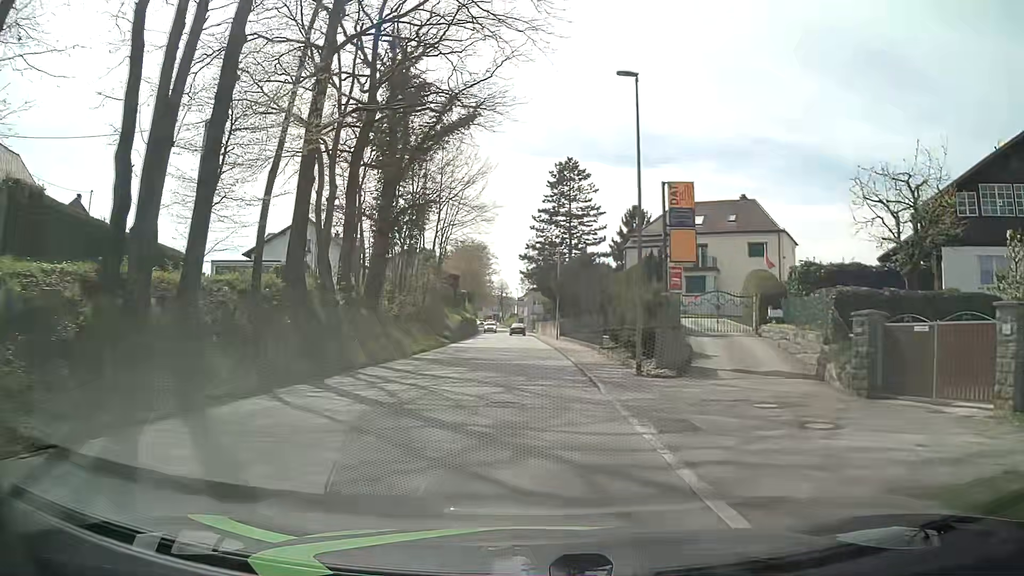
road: tertiary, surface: asphalt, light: Day
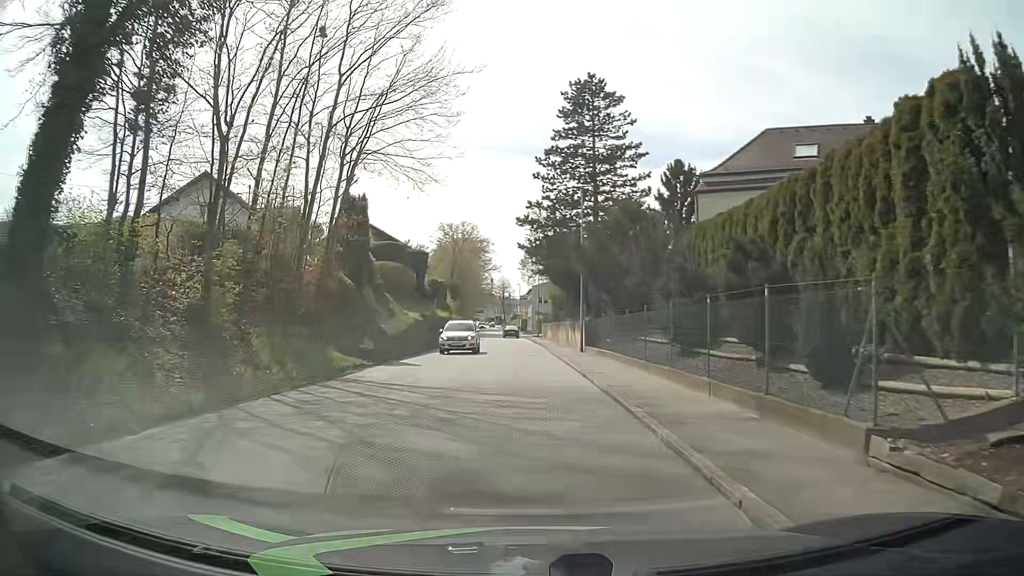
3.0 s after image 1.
(+0.1, +23.8) m; 0°
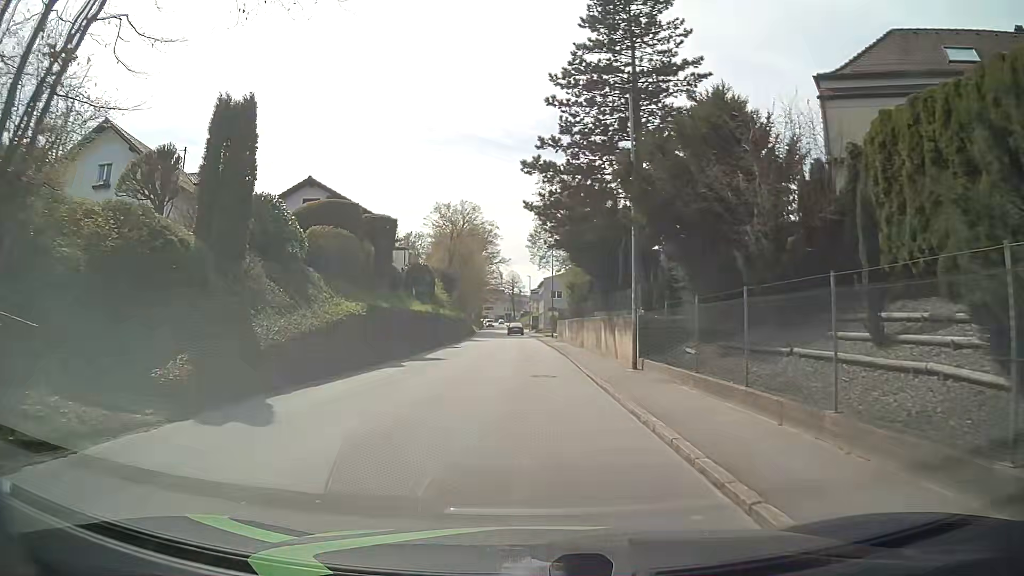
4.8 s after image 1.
(0.0, +14.3) m; -1°
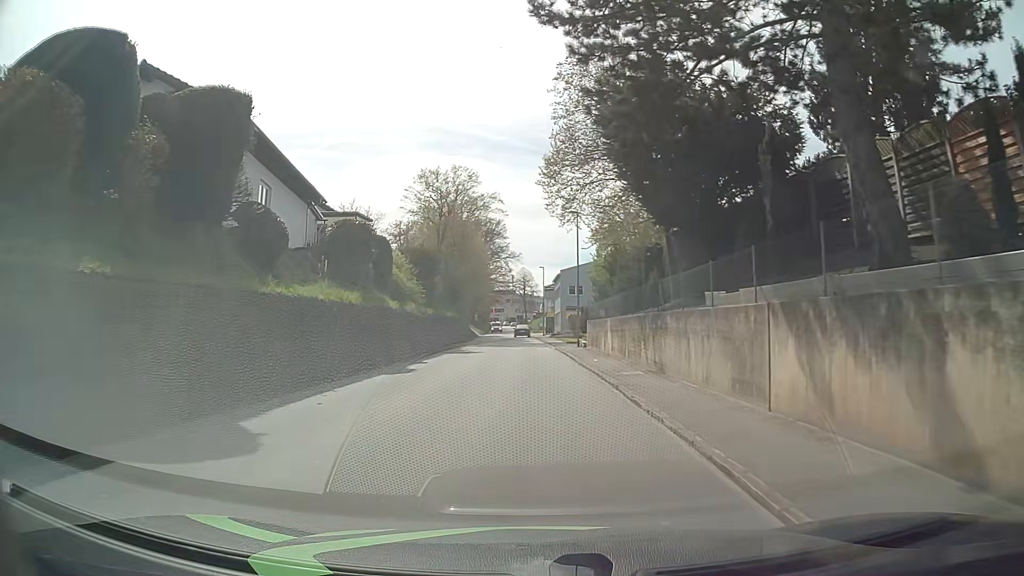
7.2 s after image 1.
(-0.1, +19.2) m; -1°
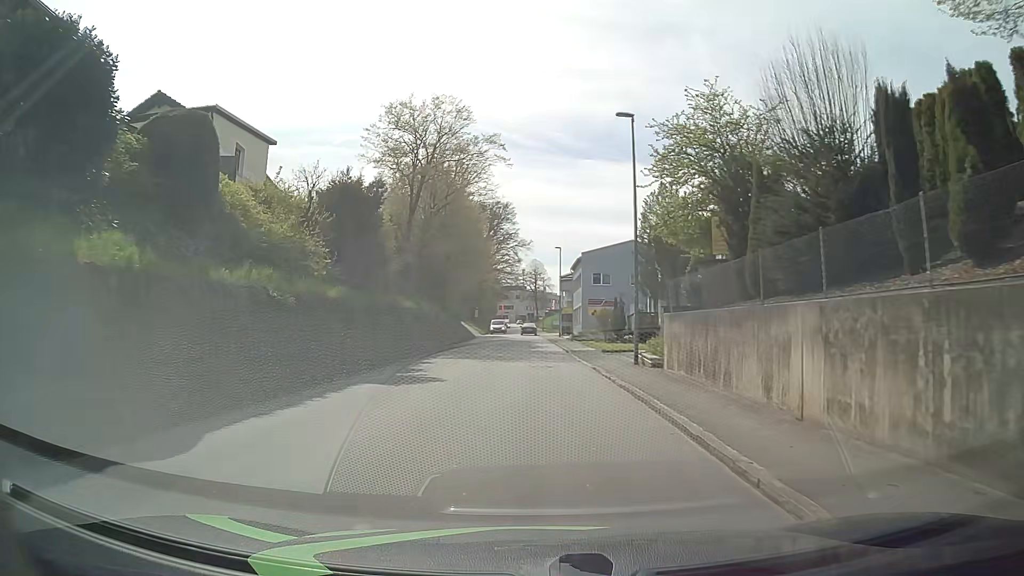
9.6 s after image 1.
(-0.1, +19.2) m; 0°
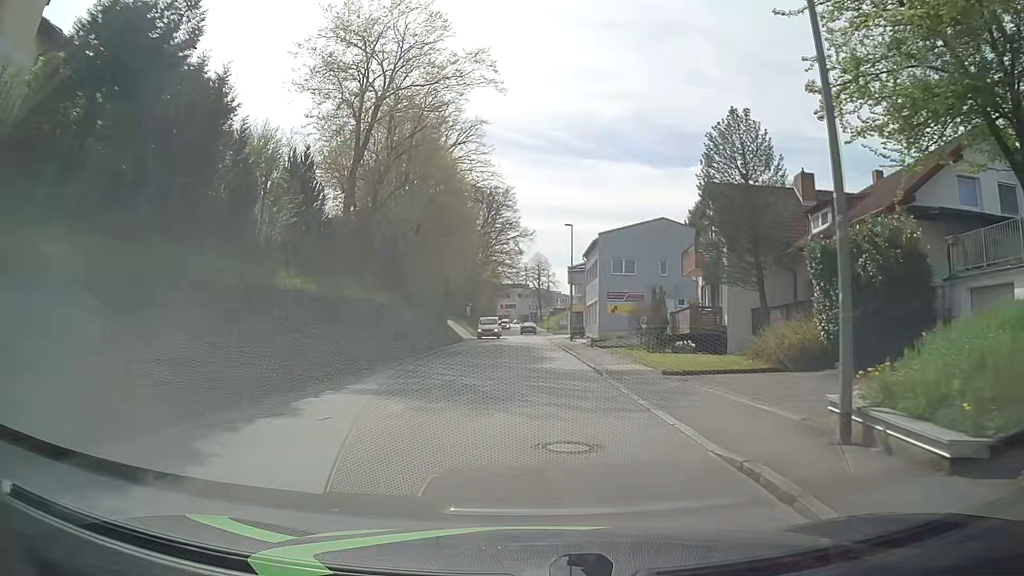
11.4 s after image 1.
(-0.3, +14.4) m; -1°
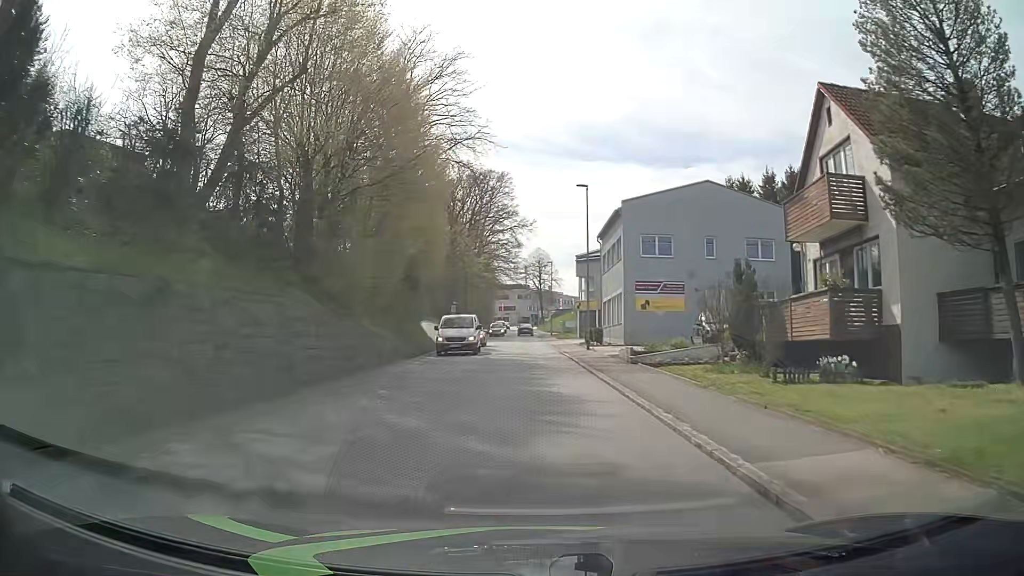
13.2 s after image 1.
(-0.1, +14.3) m; -1°
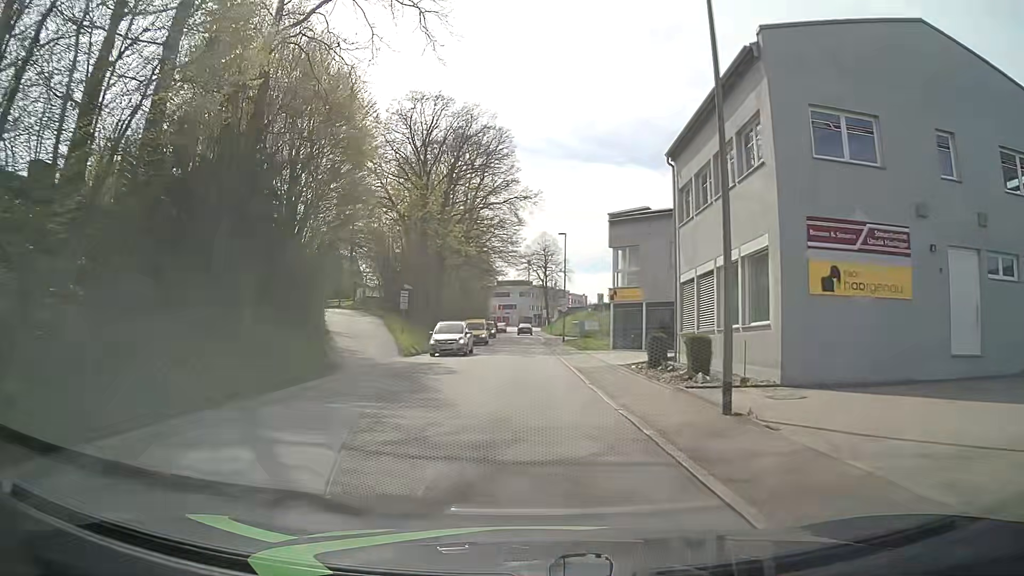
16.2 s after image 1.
(+0.2, +23.9) m; +1°
(0, +10) (0, +20) (-1, +30) (-1, +40) (-1, +50) (-1, +60) (-1, +70) (-2, +80) (-2, +90) (-2, +100) m
